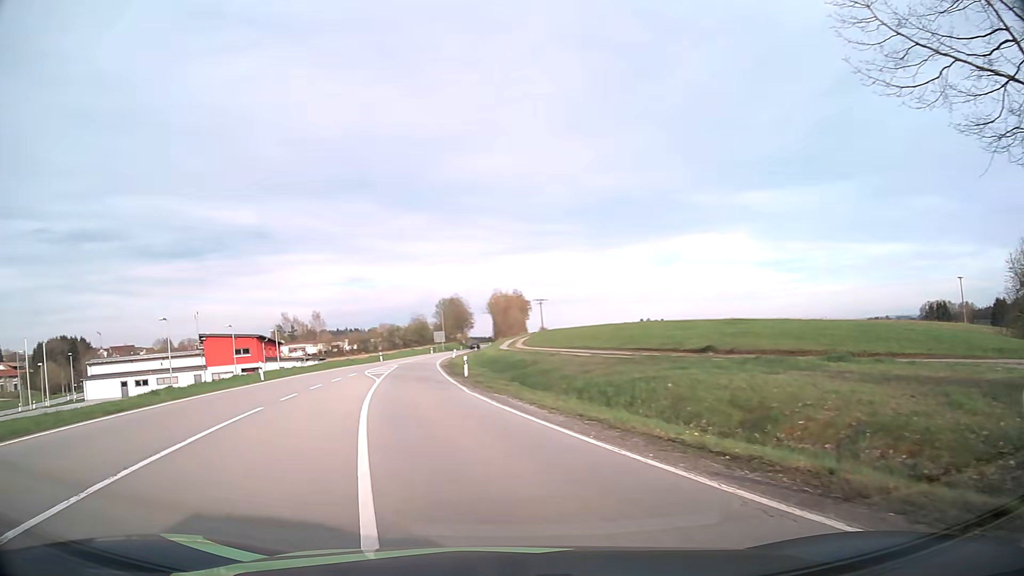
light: Day
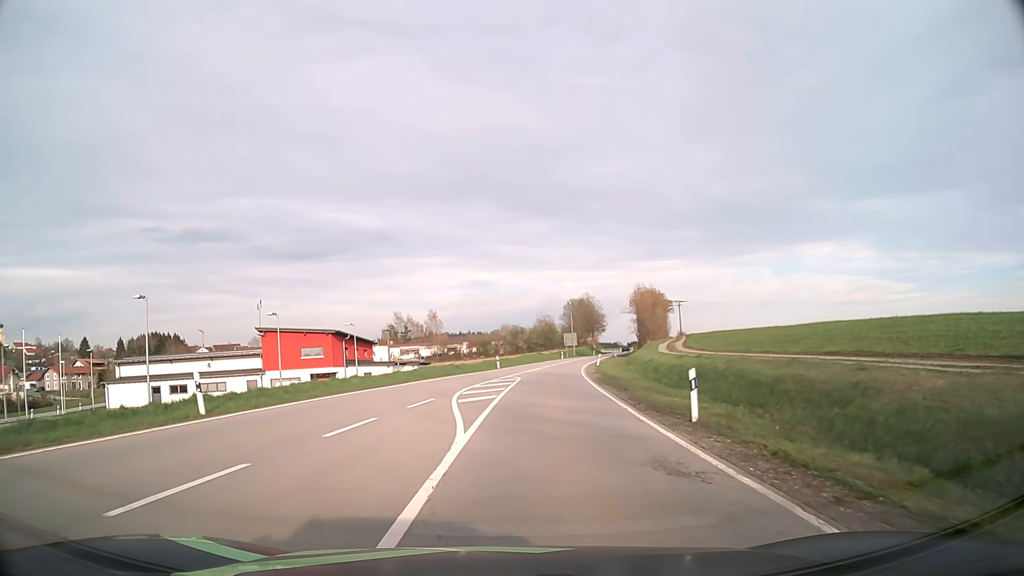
(-3.5, +21.5) m; -11°
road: secondary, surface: asphalt
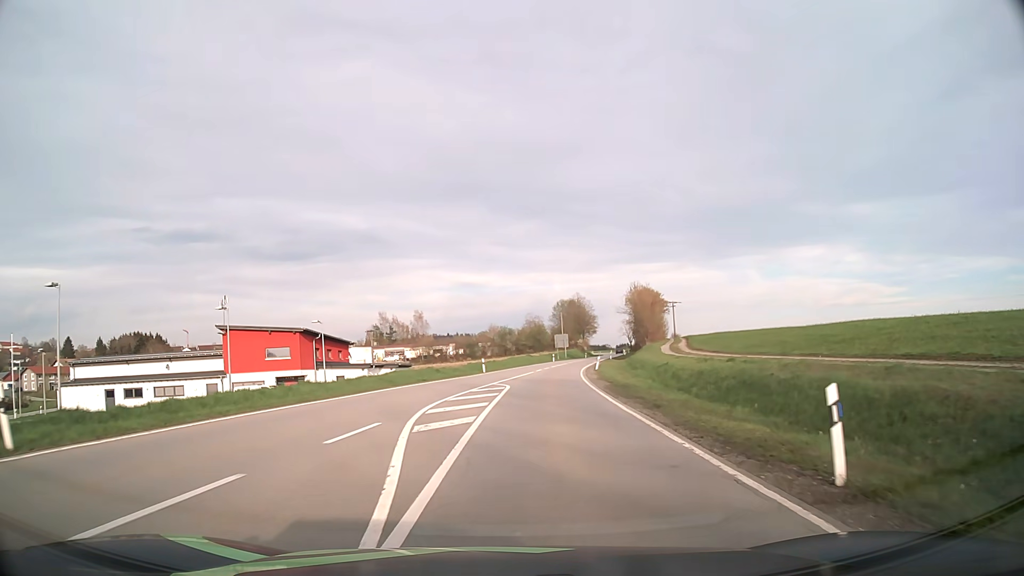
(+0.1, +6.9) m; +1°
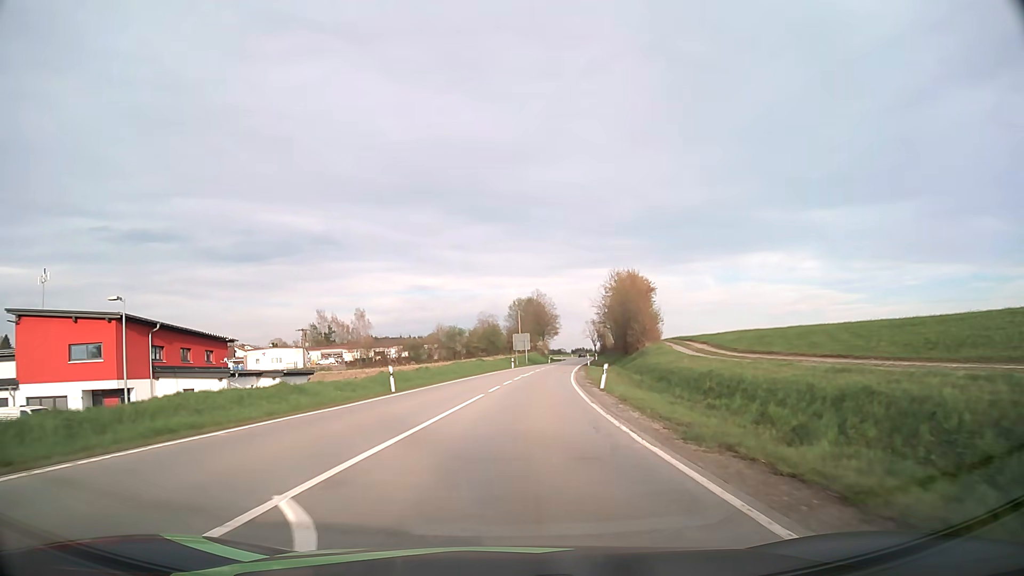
(+0.9, +23.9) m; +4°
